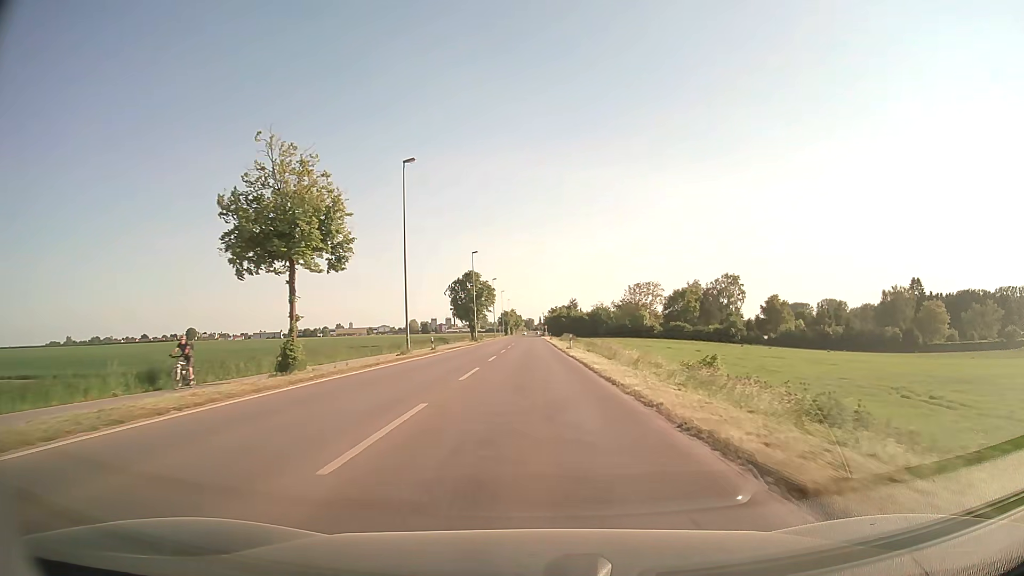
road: secondary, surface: asphalt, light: Day
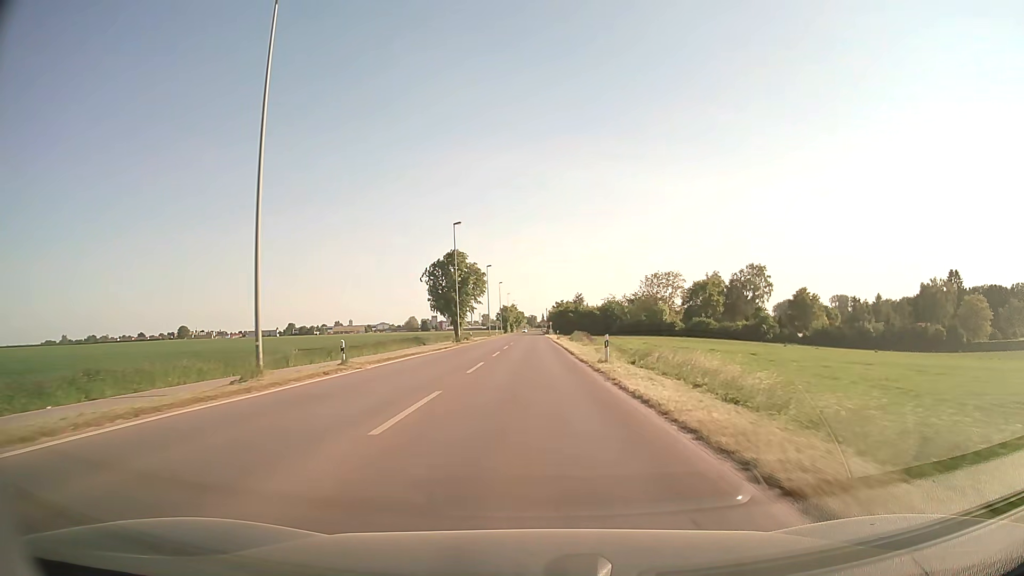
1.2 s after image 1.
(0.0, +22.1) m; 0°
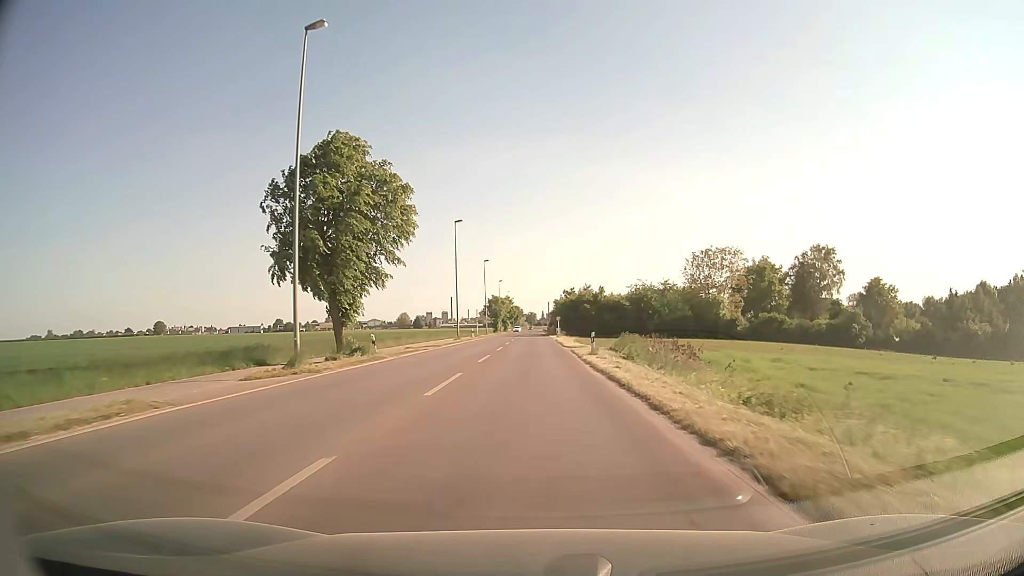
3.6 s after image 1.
(-0.1, +44.5) m; 0°
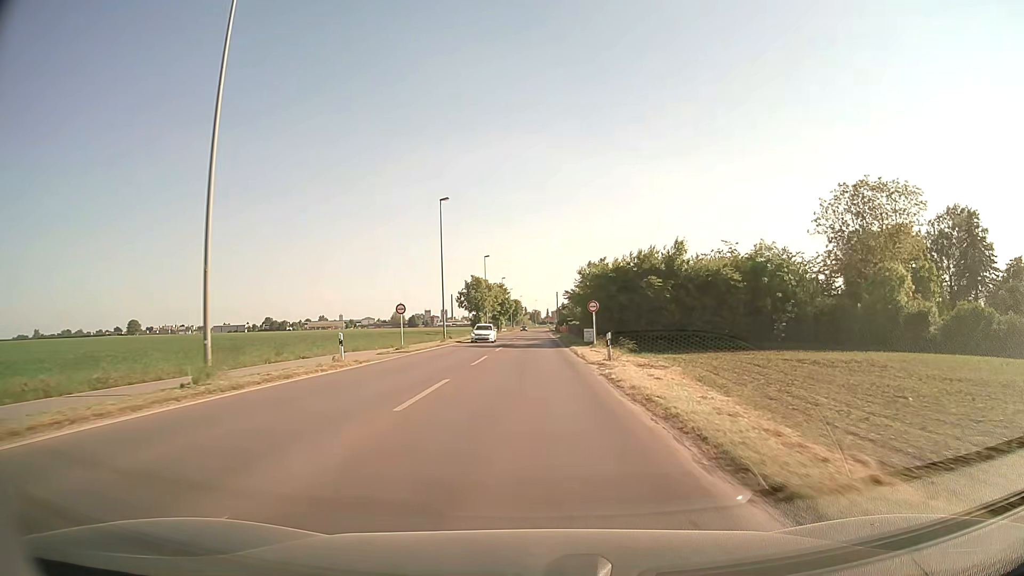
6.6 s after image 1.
(+0.1, +50.7) m; 0°
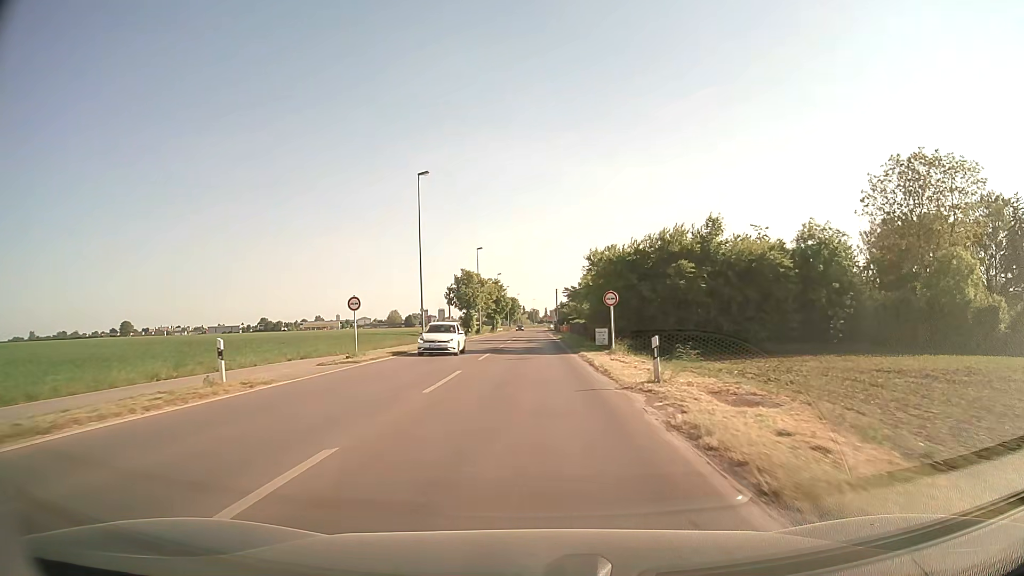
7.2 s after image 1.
(0.0, +9.4) m; 0°
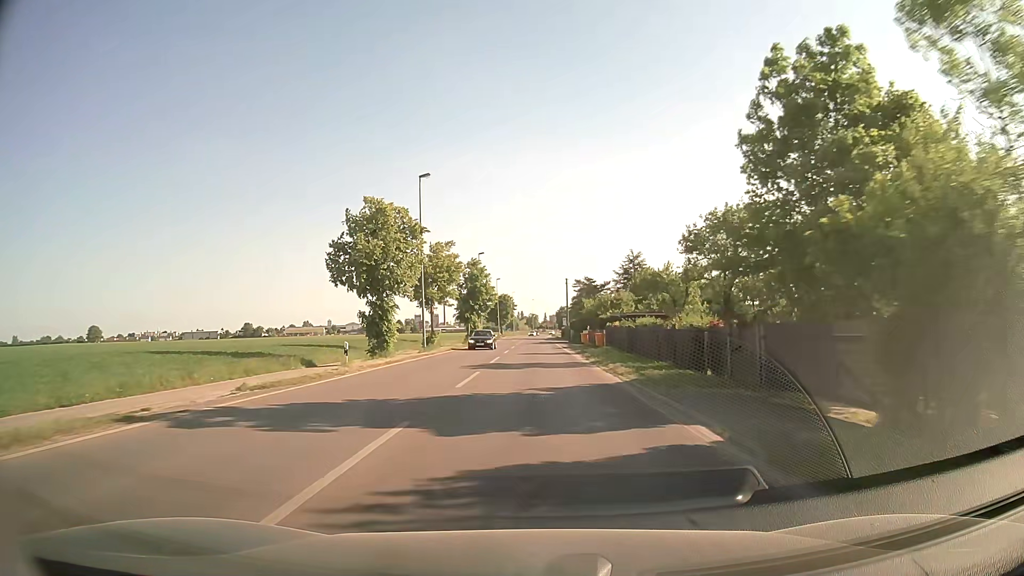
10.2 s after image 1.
(-0.3, +46.4) m; 0°
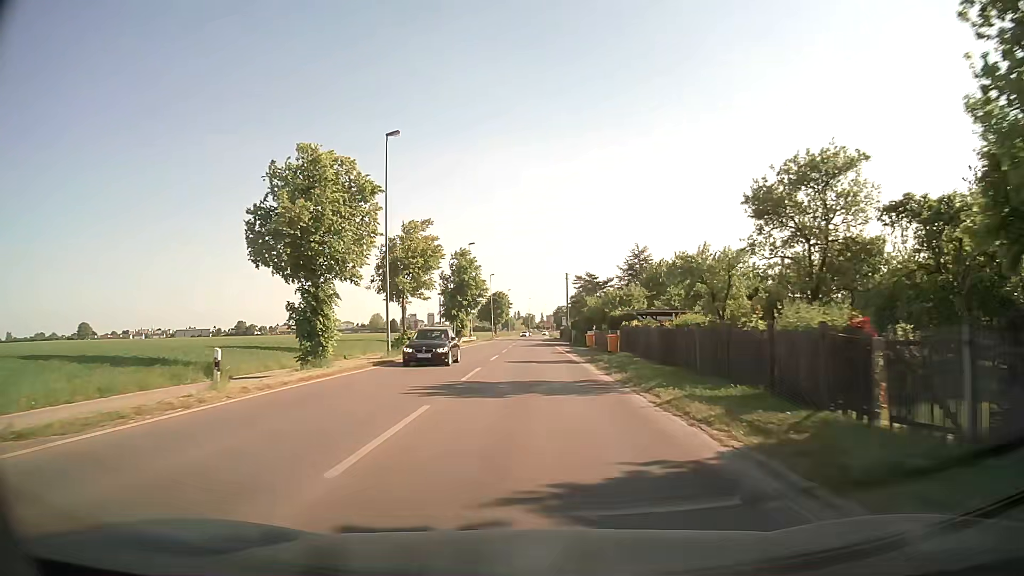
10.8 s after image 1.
(0.0, +9.8) m; +1°
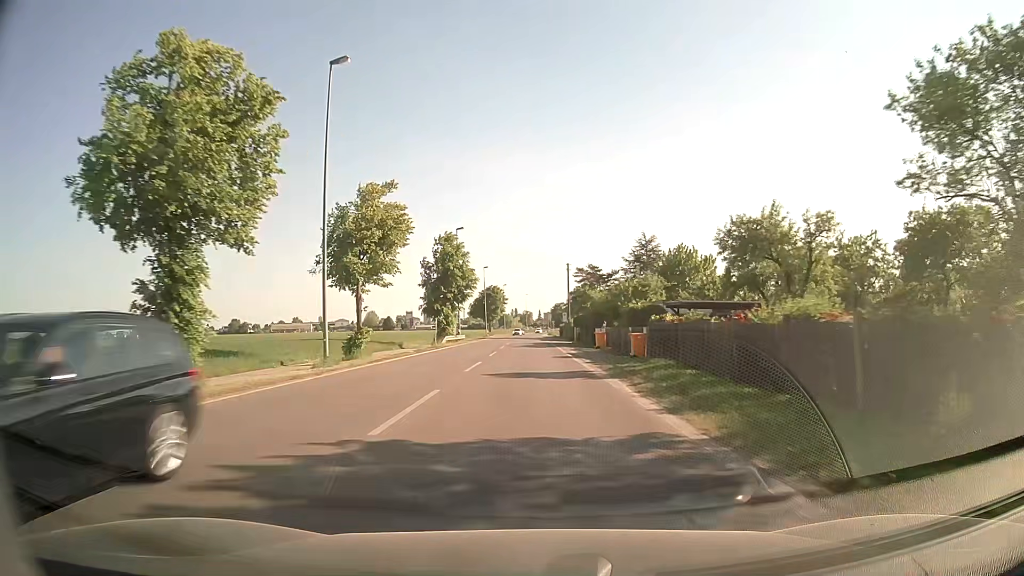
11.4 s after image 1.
(0.0, +10.0) m; 0°
(0, +10) (0, +20) (0, +30) (0, +40) (0, +50) (0, +60) (-1, +70) (-1, +80) (-1, +90) (-1, +100) m
